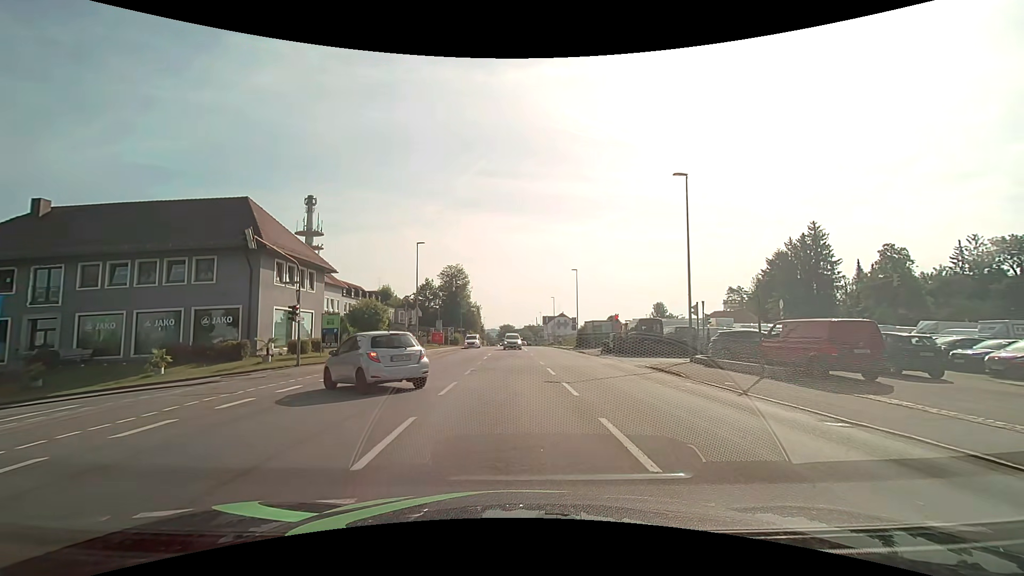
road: tertiary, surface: asphalt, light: Day
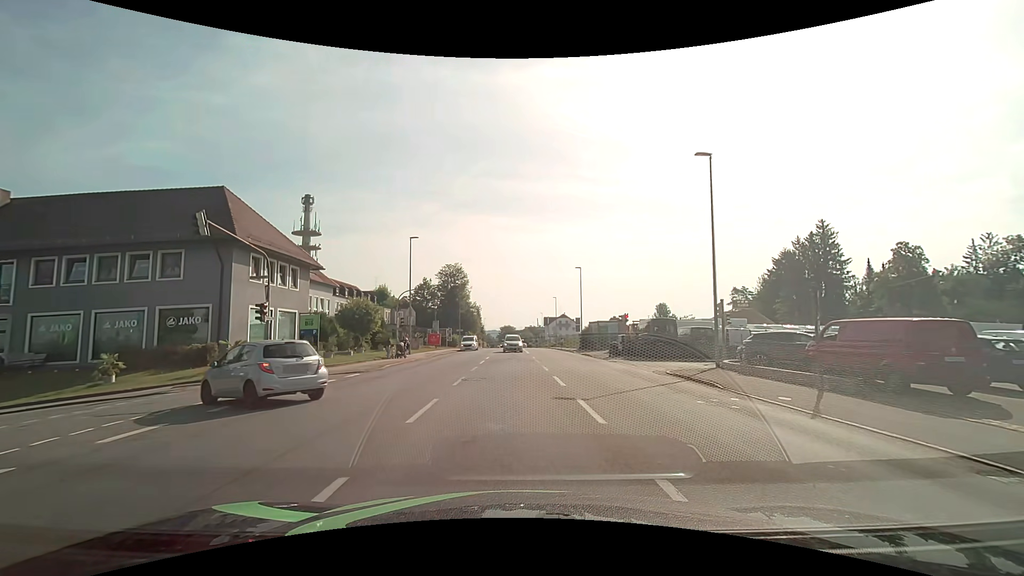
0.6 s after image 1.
(0.0, +3.4) m; 0°
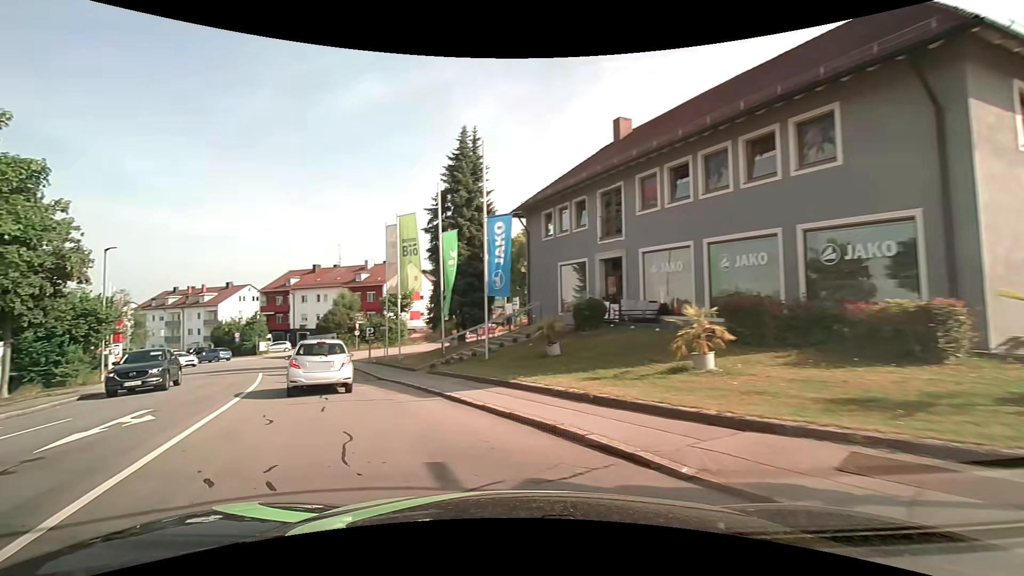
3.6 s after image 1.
(-8.8, +16.8) m; -69°
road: residential
